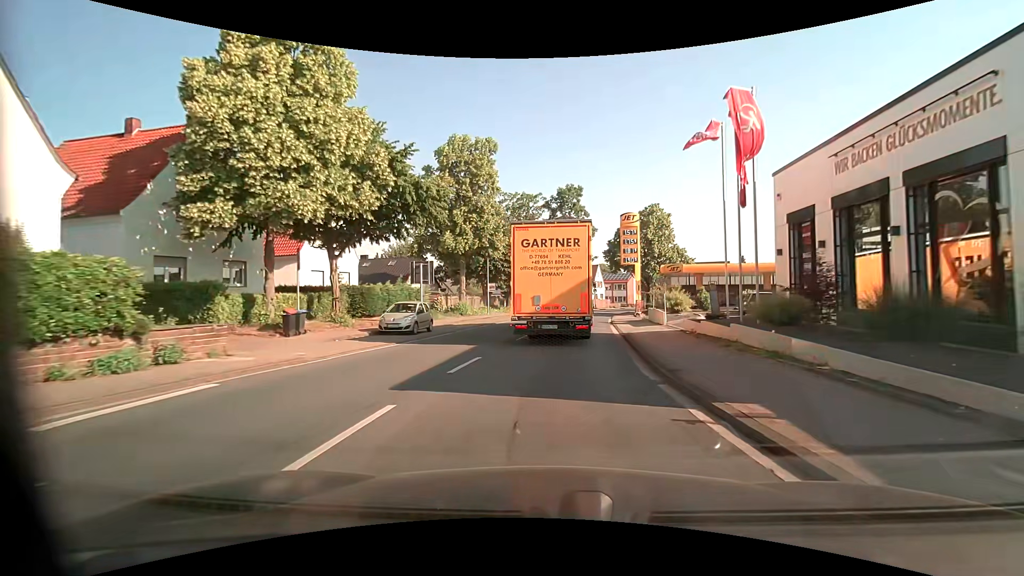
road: primary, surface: asphalt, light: Day
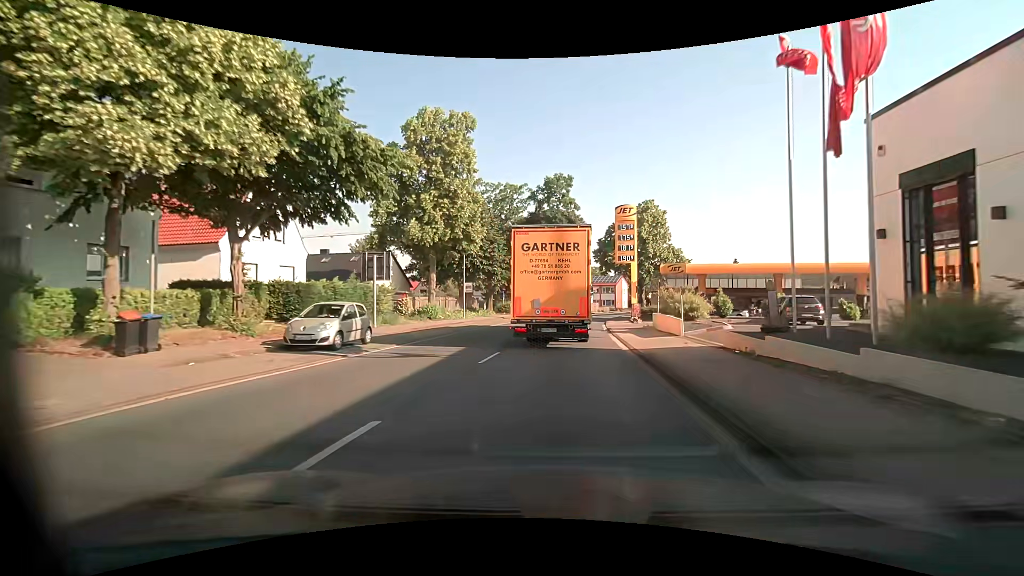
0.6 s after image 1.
(+0.1, +6.8) m; +2°
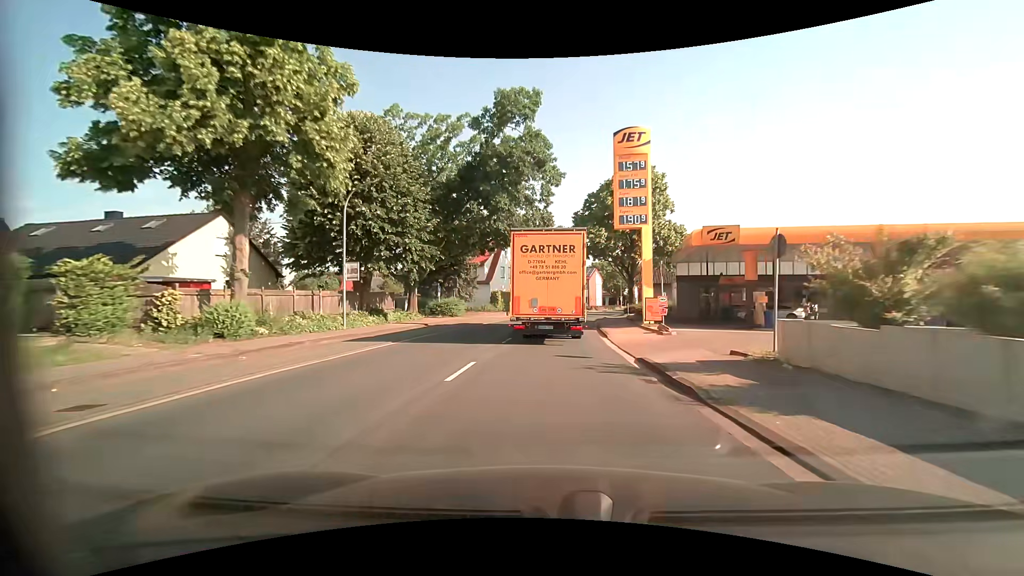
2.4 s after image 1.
(+0.7, +21.1) m; +4°
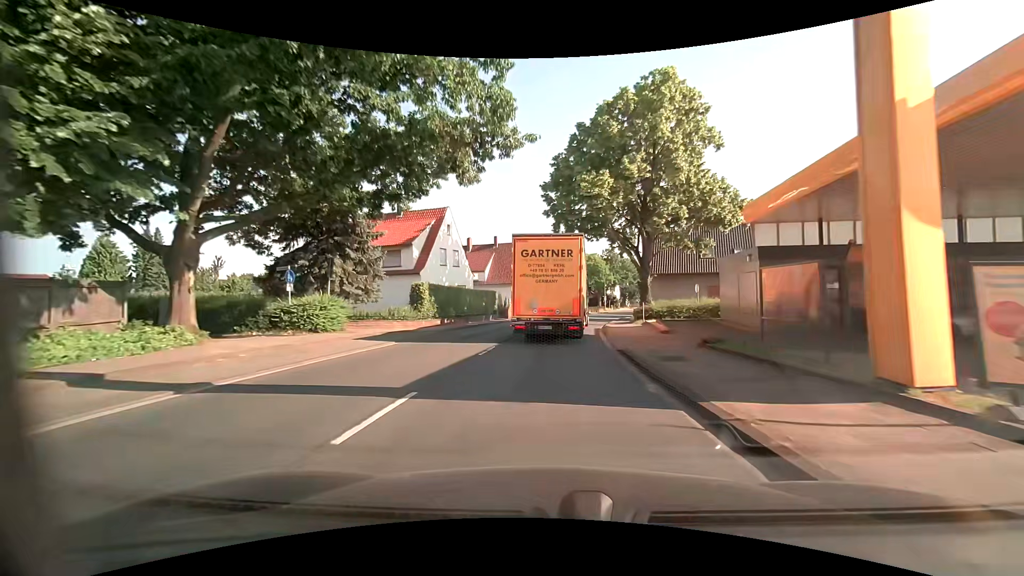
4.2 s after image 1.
(+0.6, +21.9) m; +3°
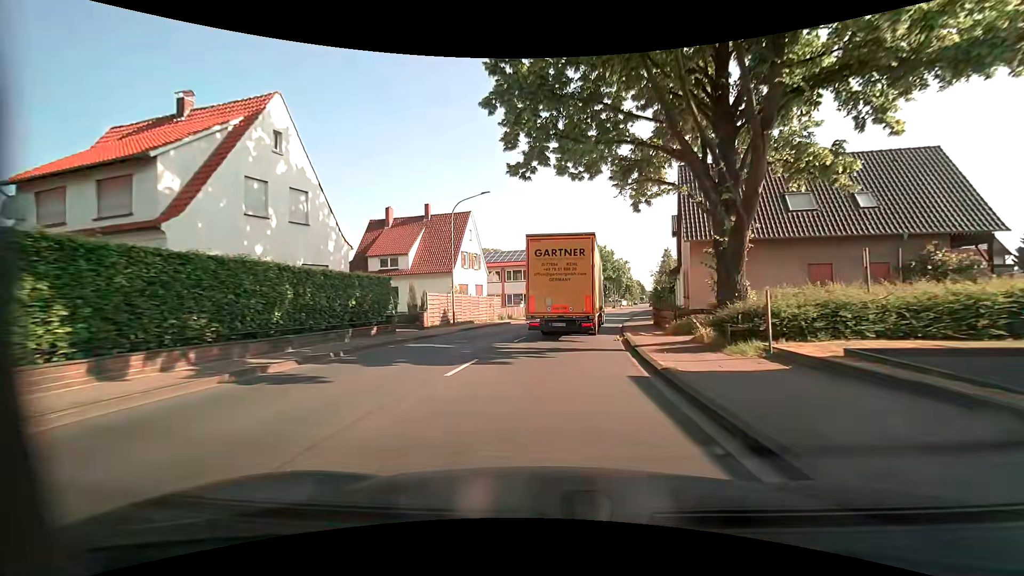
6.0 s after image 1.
(+0.6, +22.4) m; +3°
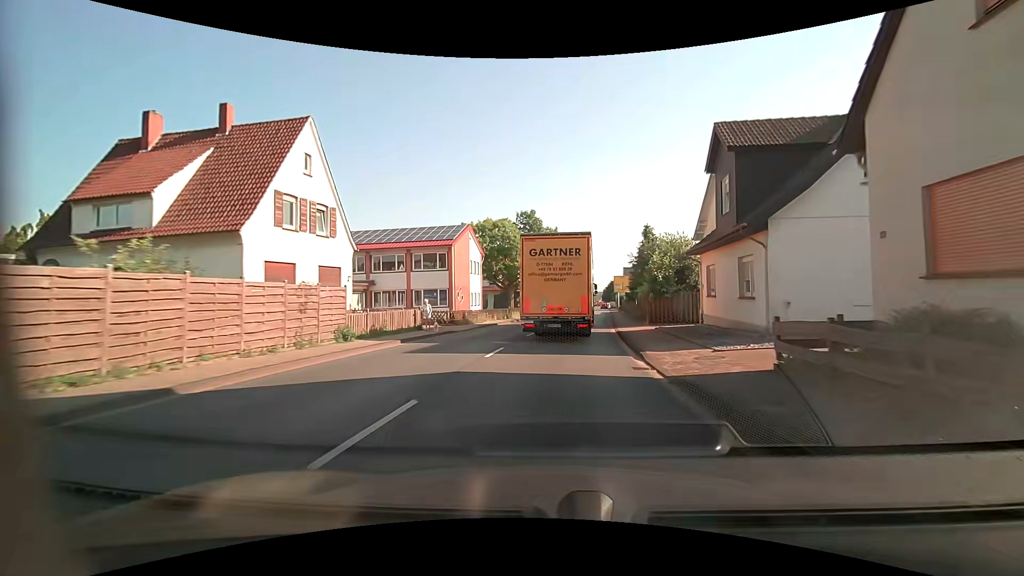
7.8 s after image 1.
(+1.3, +23.0) m; +7°
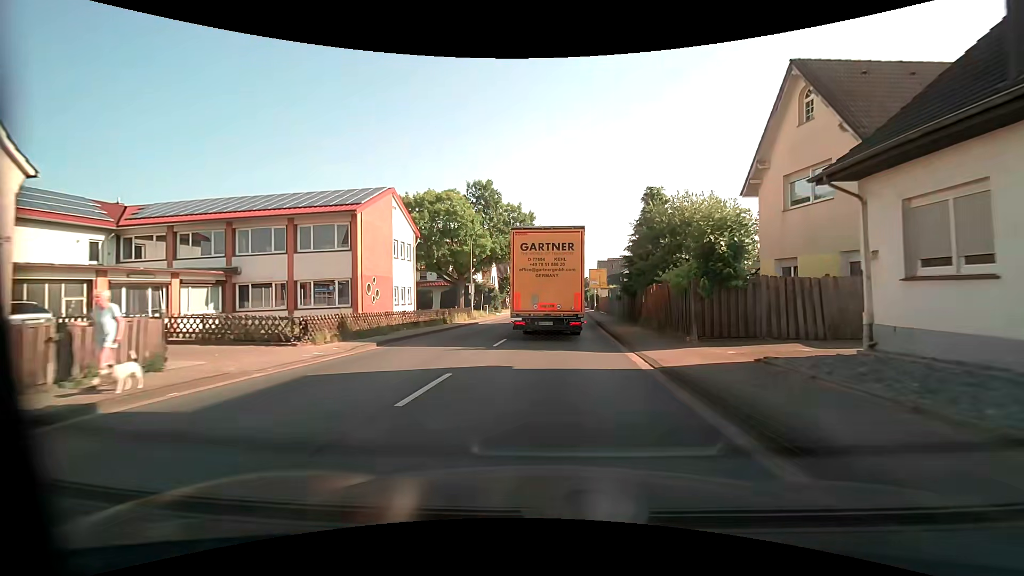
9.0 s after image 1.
(+0.5, +15.5) m; +3°
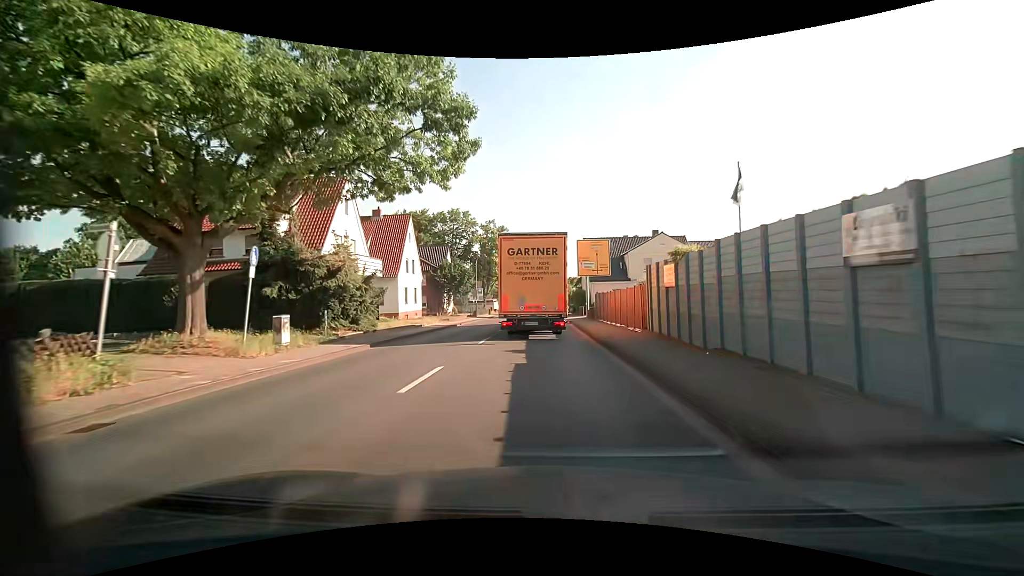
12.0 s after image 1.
(+1.5, +34.4) m; +4°
